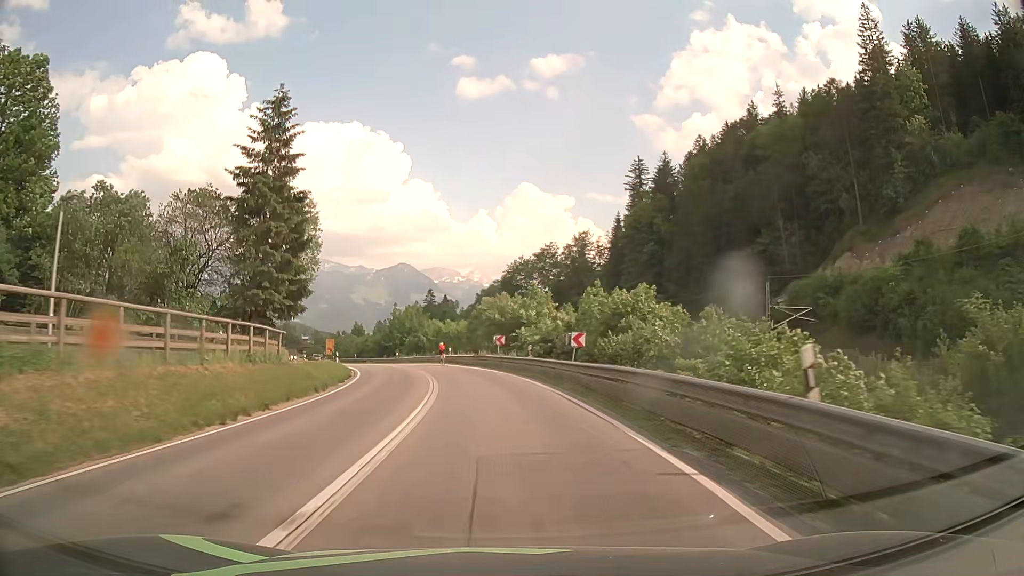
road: primary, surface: asphalt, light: Day
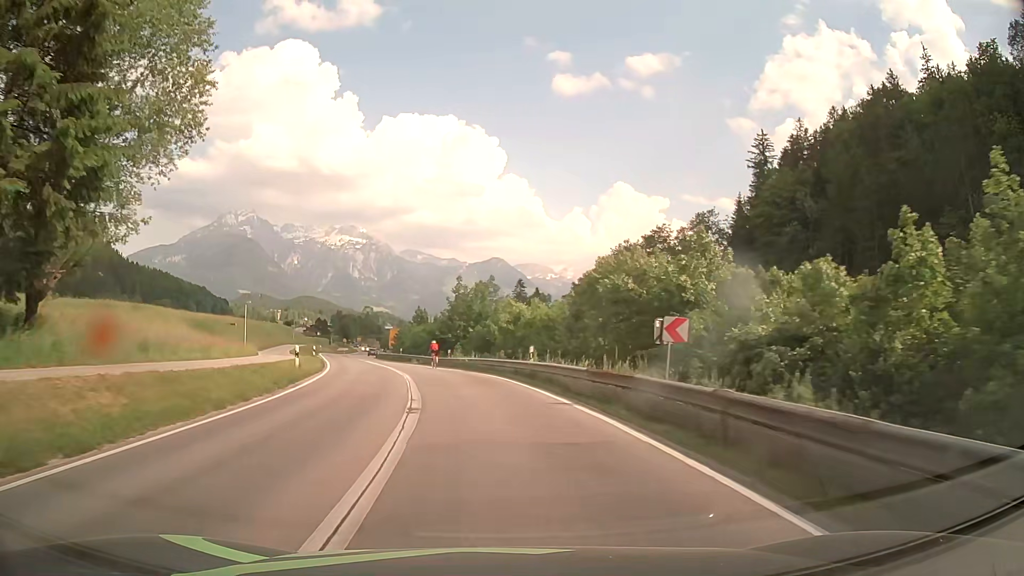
(-1.7, +27.6) m; -7°
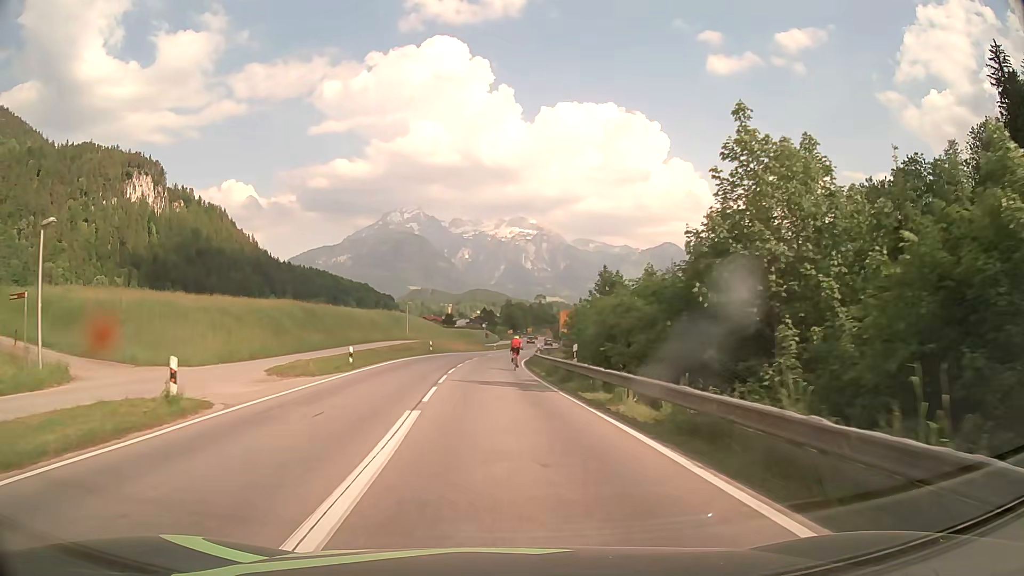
(-5.9, +41.7) m; -14°
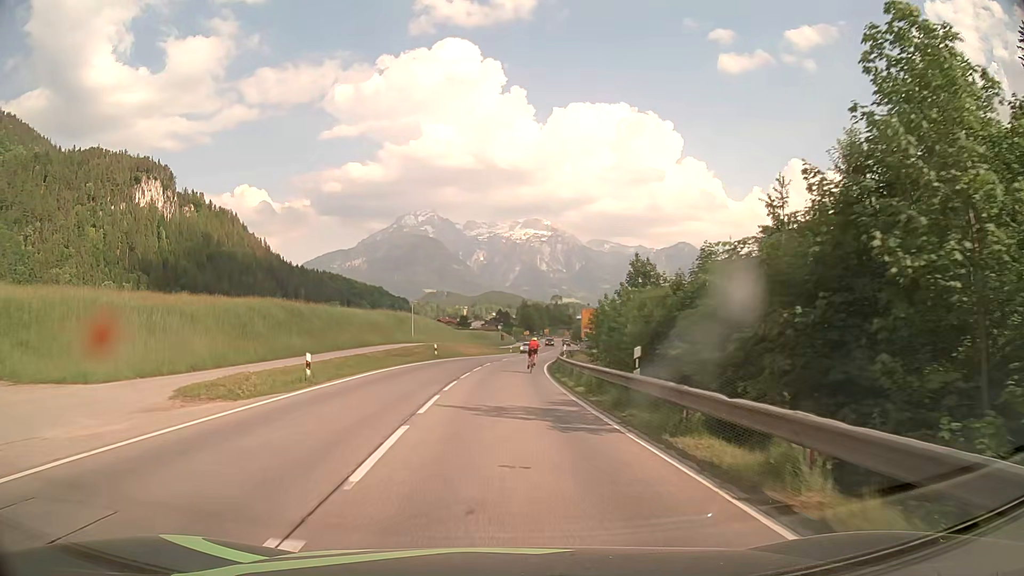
(-0.2, +8.0) m; -2°
